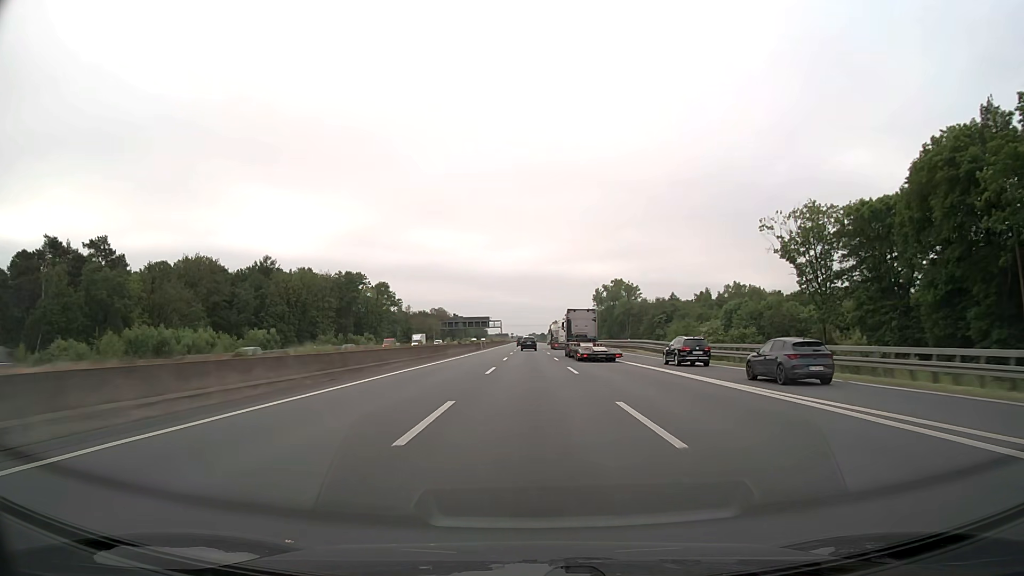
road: motorway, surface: asphalt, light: Day
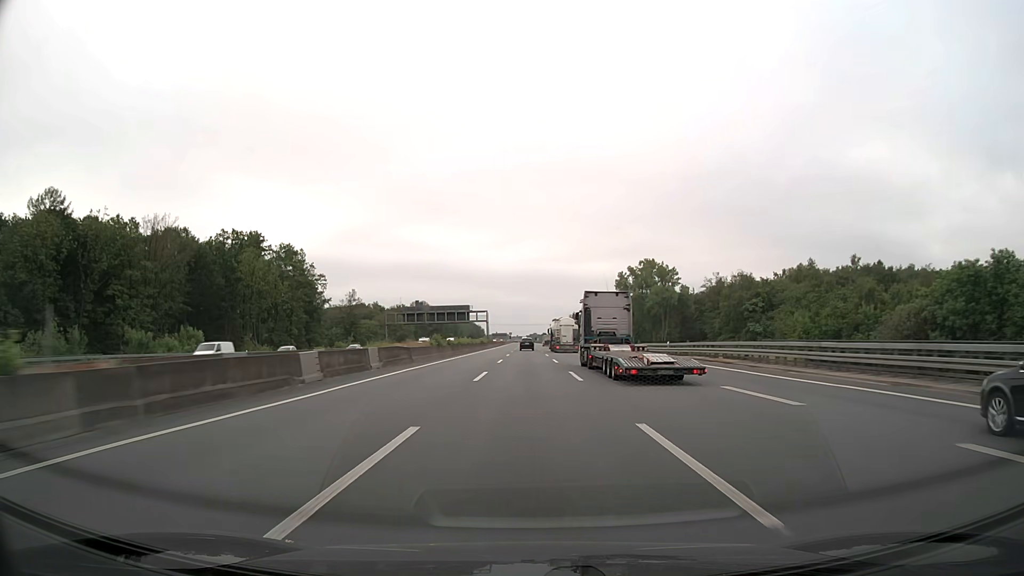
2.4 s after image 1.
(+0.2, +76.3) m; 0°
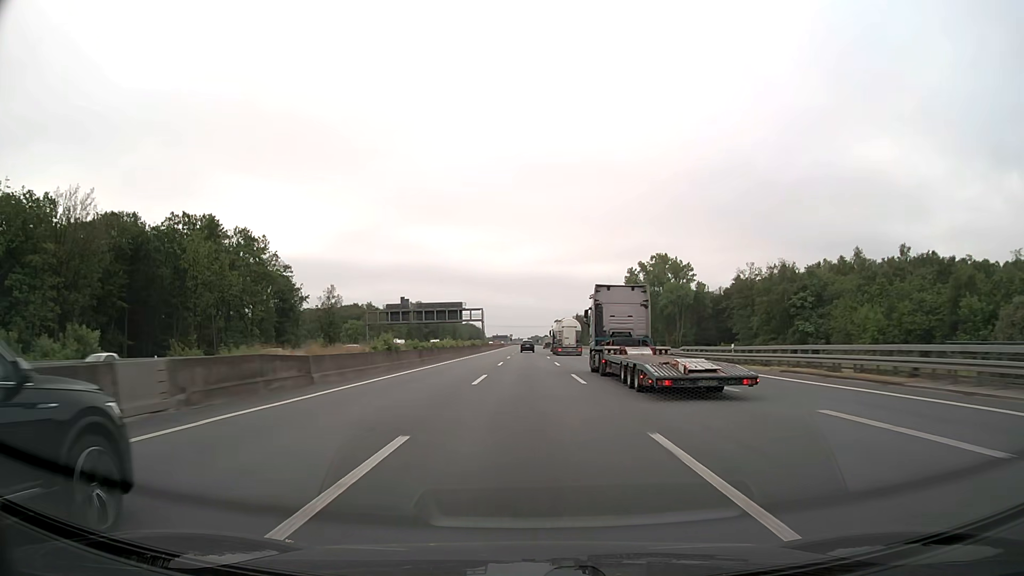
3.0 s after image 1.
(0.0, +19.1) m; 0°
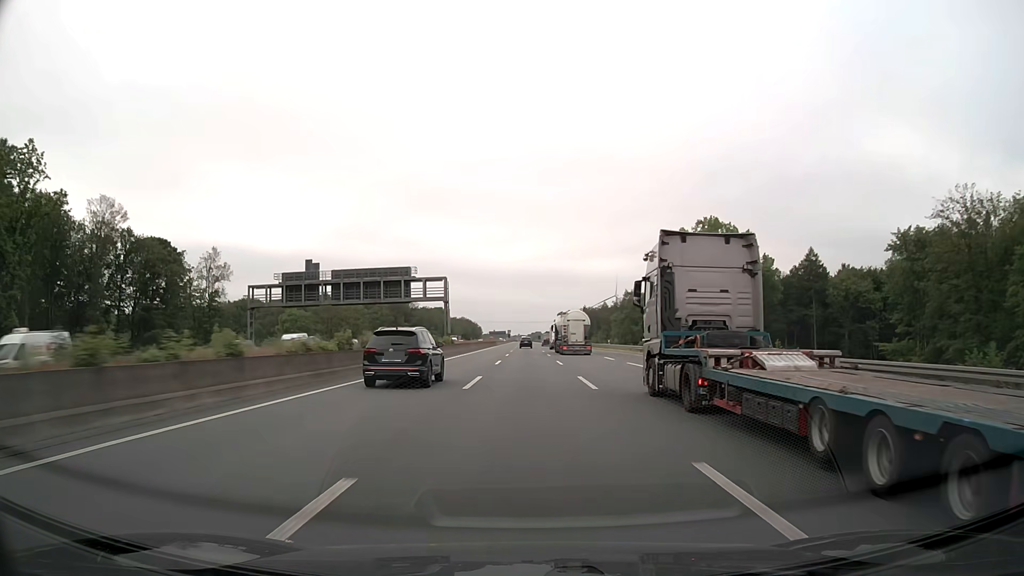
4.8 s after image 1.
(-0.1, +57.2) m; 0°
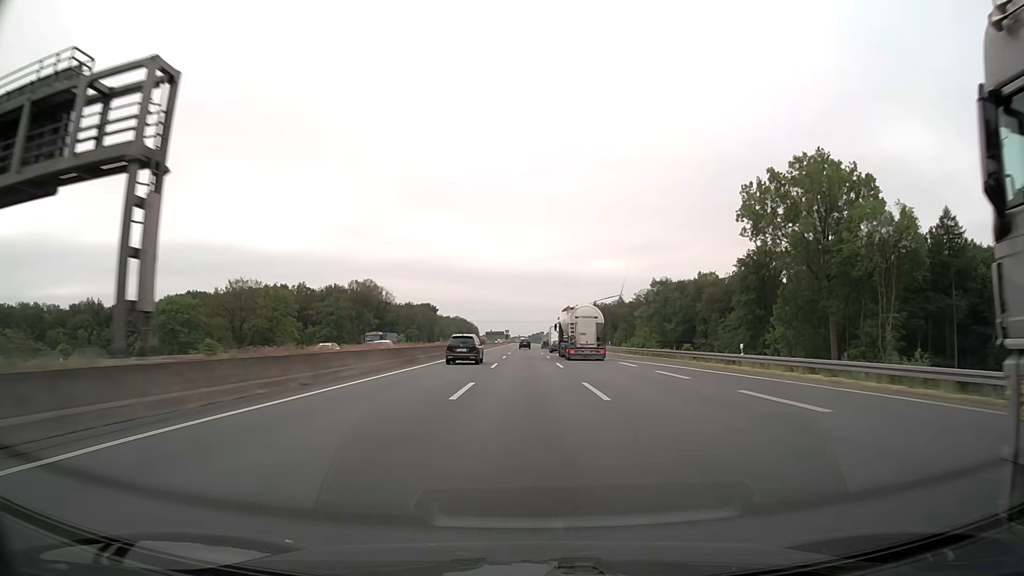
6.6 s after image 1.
(-0.1, +57.2) m; 0°
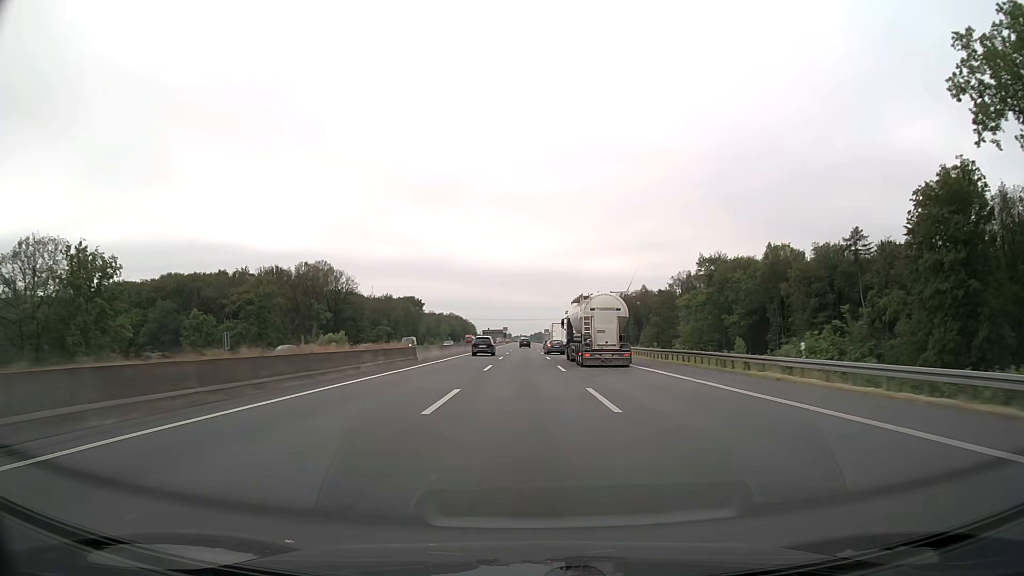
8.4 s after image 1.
(-0.1, +57.2) m; 0°
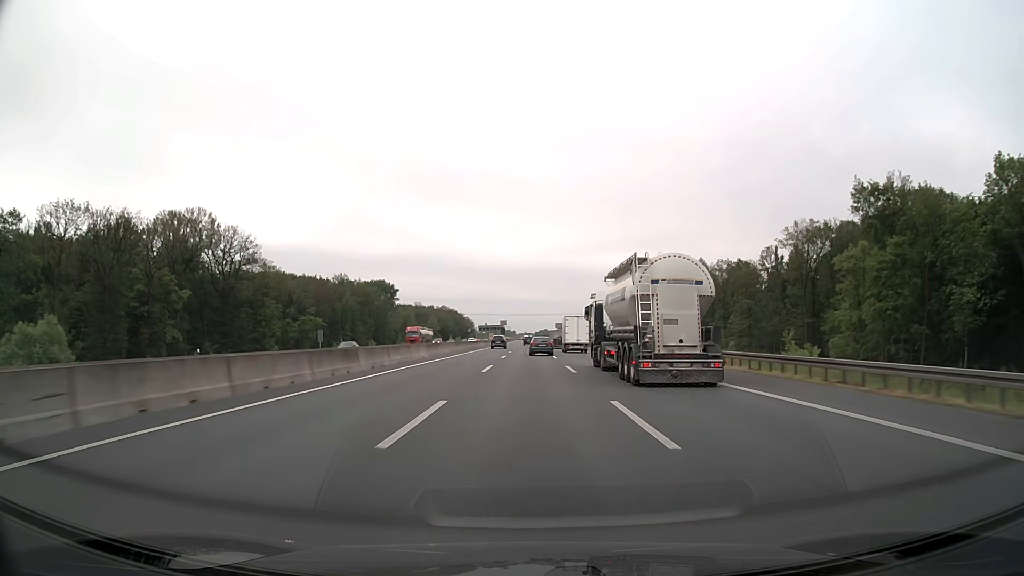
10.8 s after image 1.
(-0.4, +76.2) m; 0°
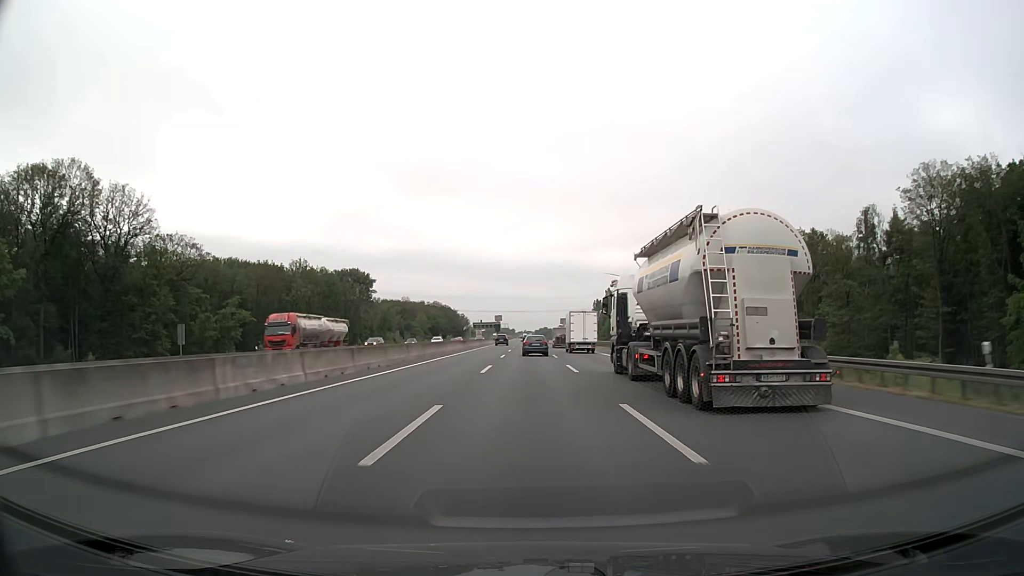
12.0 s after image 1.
(0.0, +37.1) m; 0°
(0, +10) (0, +20) (0, +30) (0, +40) (0, +50) (0, +60) (0, +70) (0, +80) (0, +90) (0, +100) m
